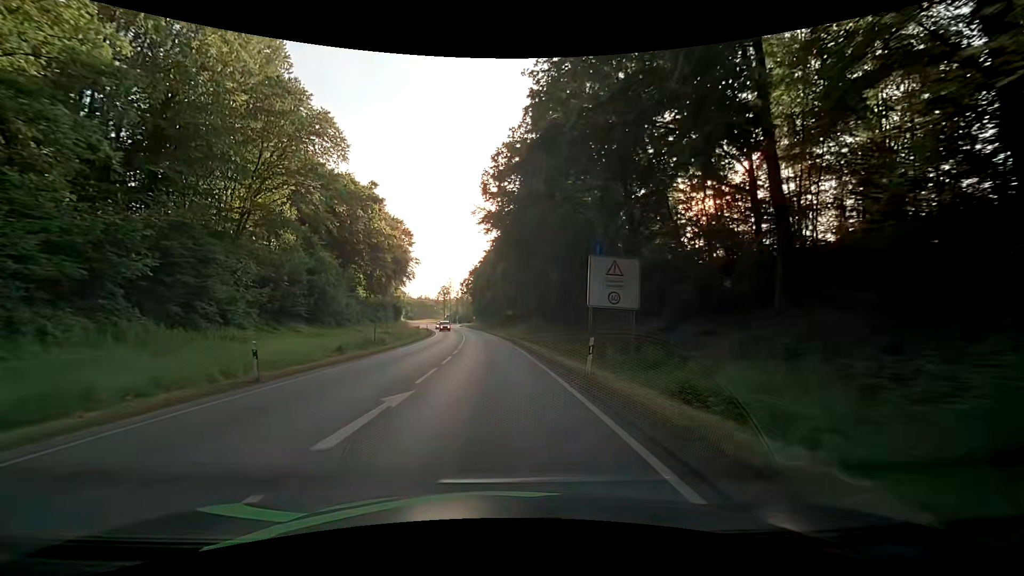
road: primary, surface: asphalt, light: Day
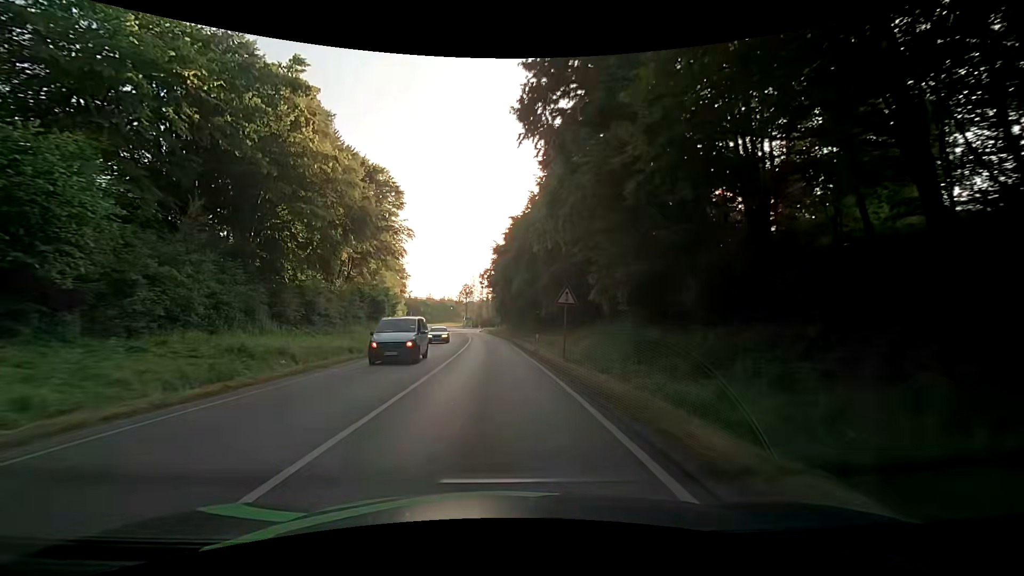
(-1.0, +35.5) m; -3°
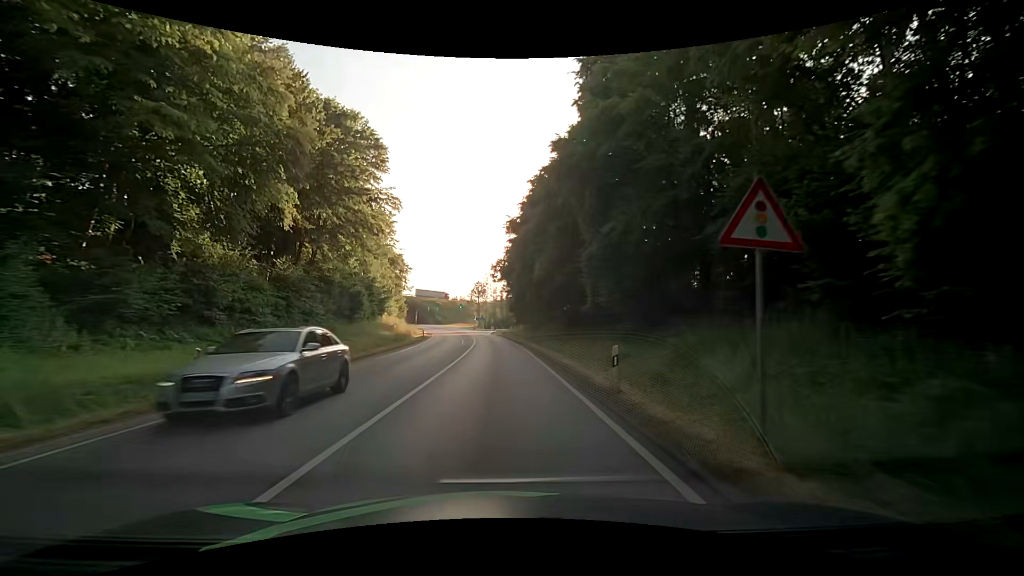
(-0.2, +17.6) m; -1°
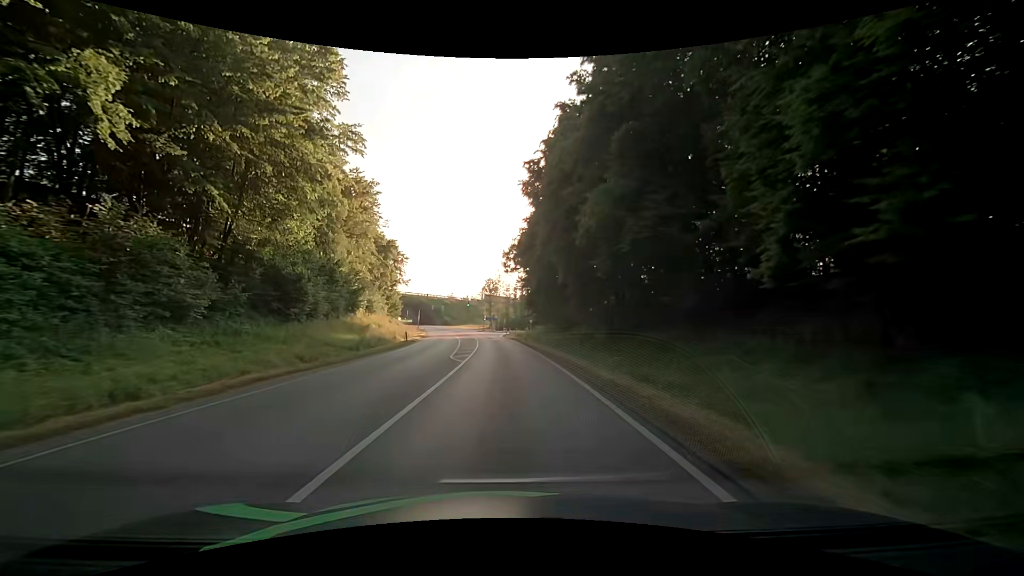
(-0.4, +17.8) m; -3°
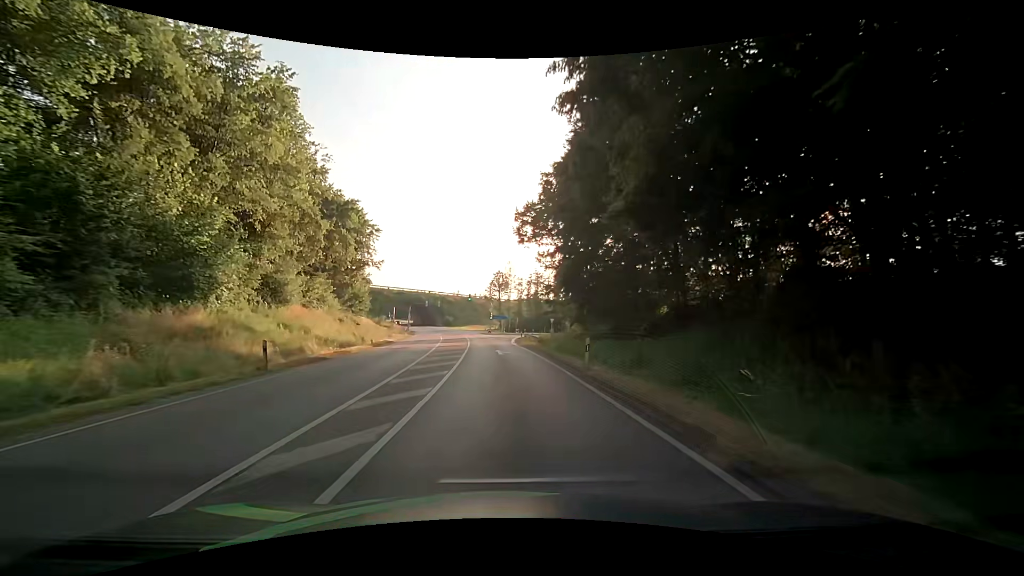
(-0.2, +26.9) m; -1°
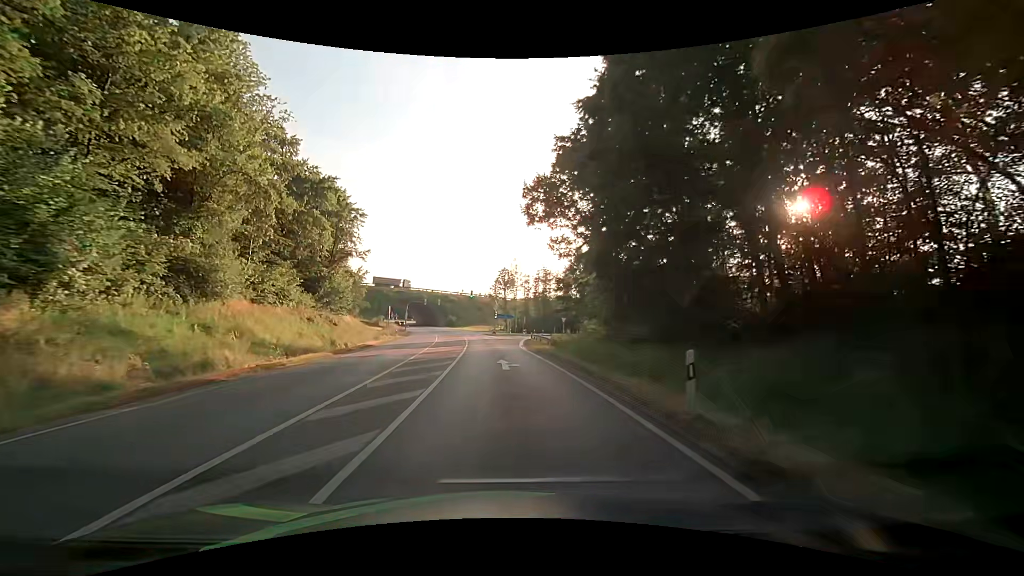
(-0.1, +9.0) m; -1°
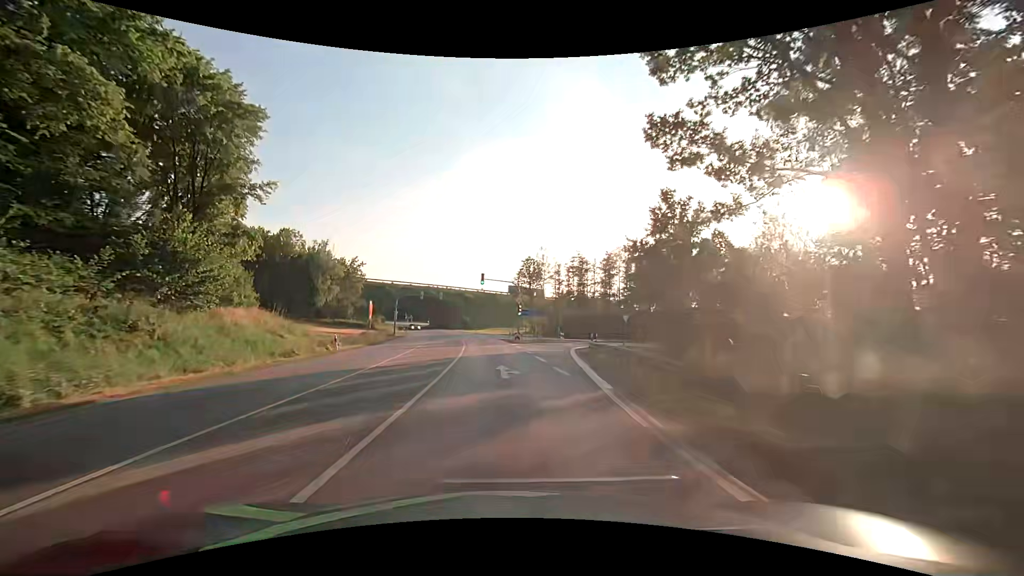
(-0.4, +26.9) m; -1°
